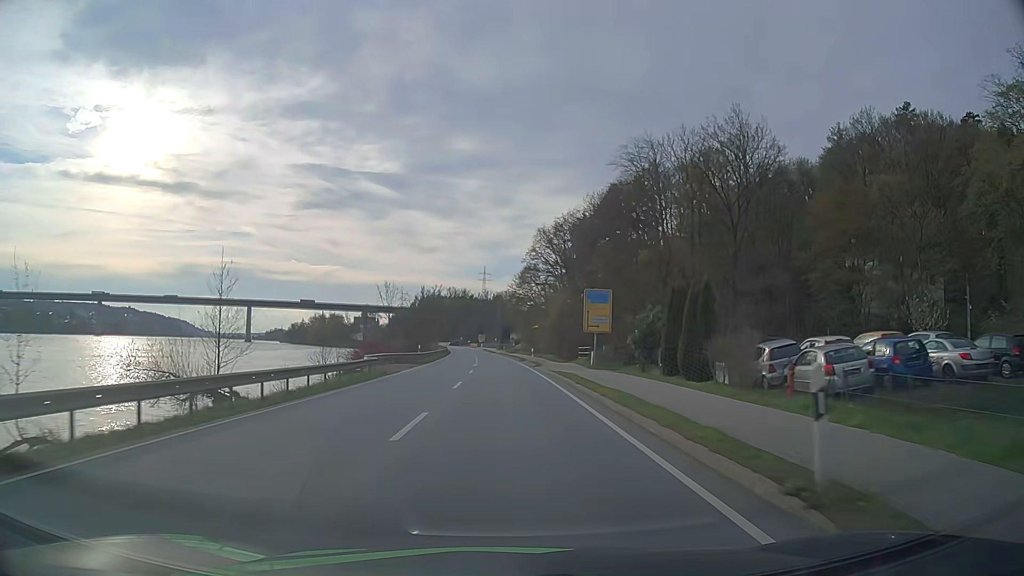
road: primary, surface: asphalt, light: Day
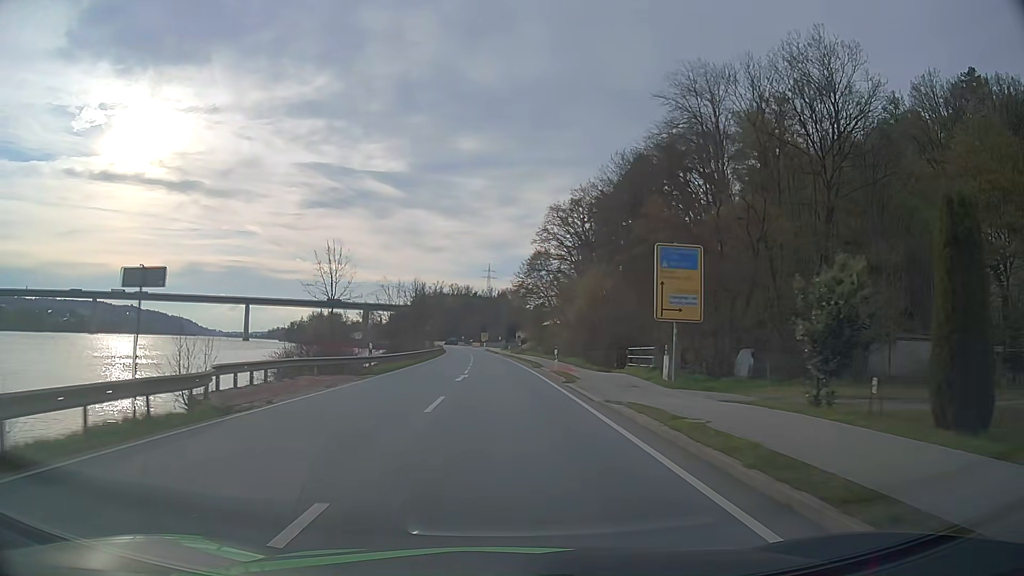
(0.0, +19.9) m; 0°
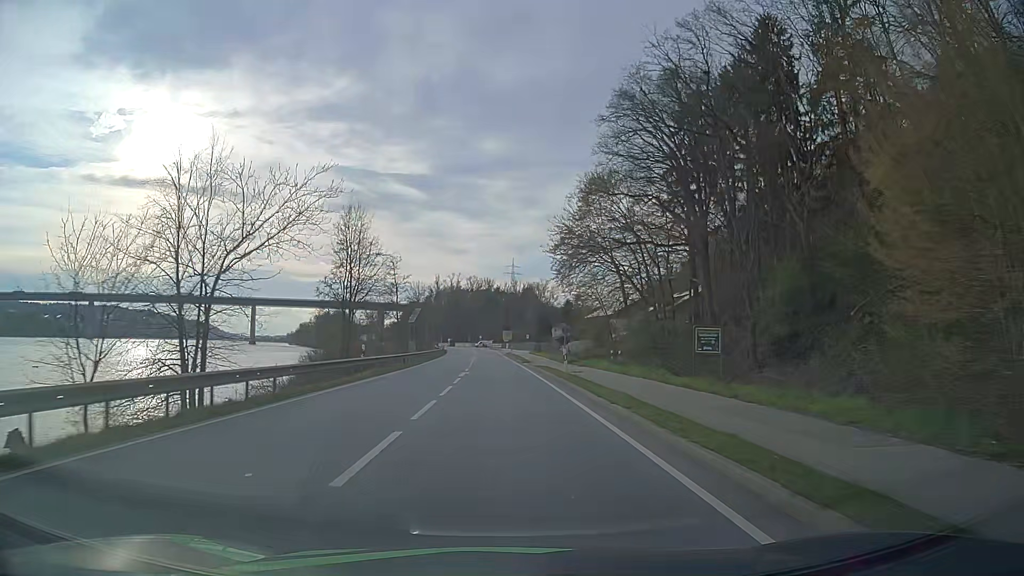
(-0.9, +49.9) m; -3°
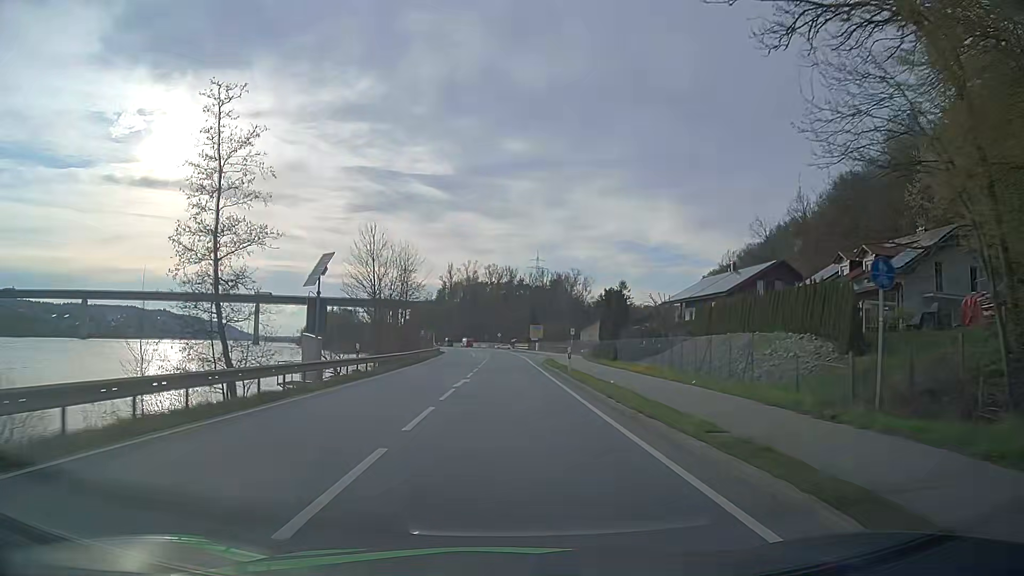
(-0.4, +49.8) m; -1°
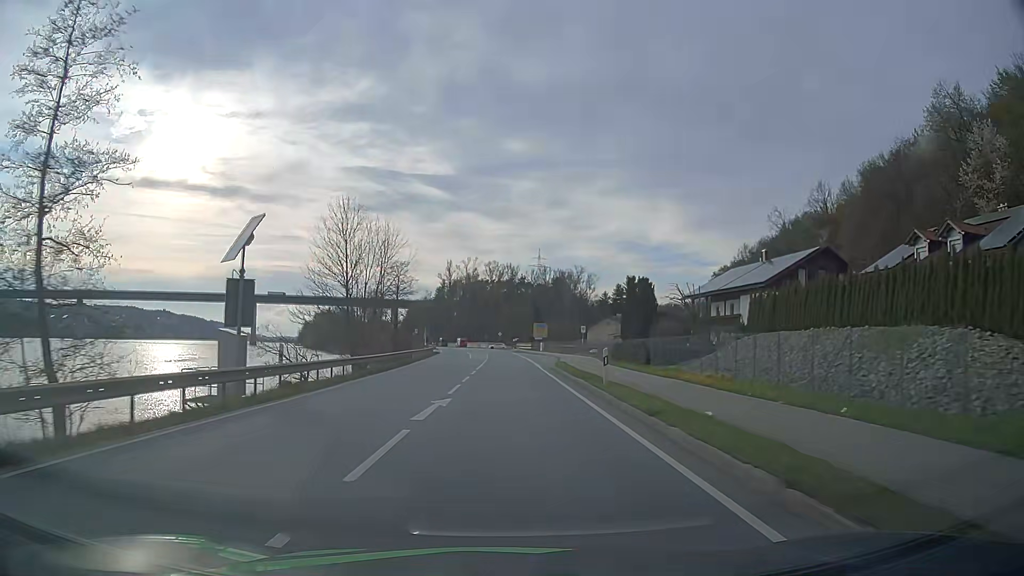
(0.0, +10.0) m; 0°
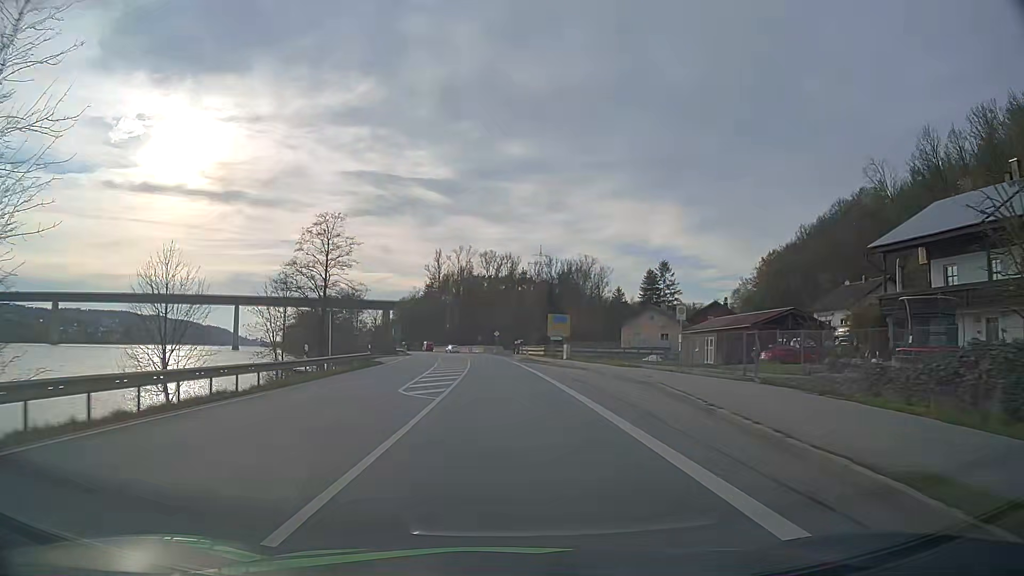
(+0.2, +39.8) m; 0°
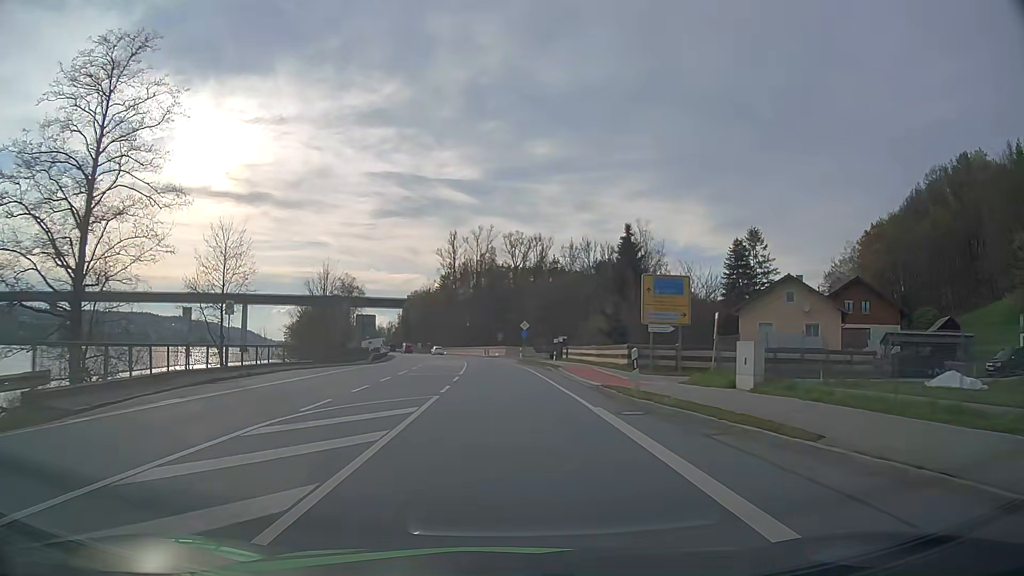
(-0.5, +39.7) m; -2°
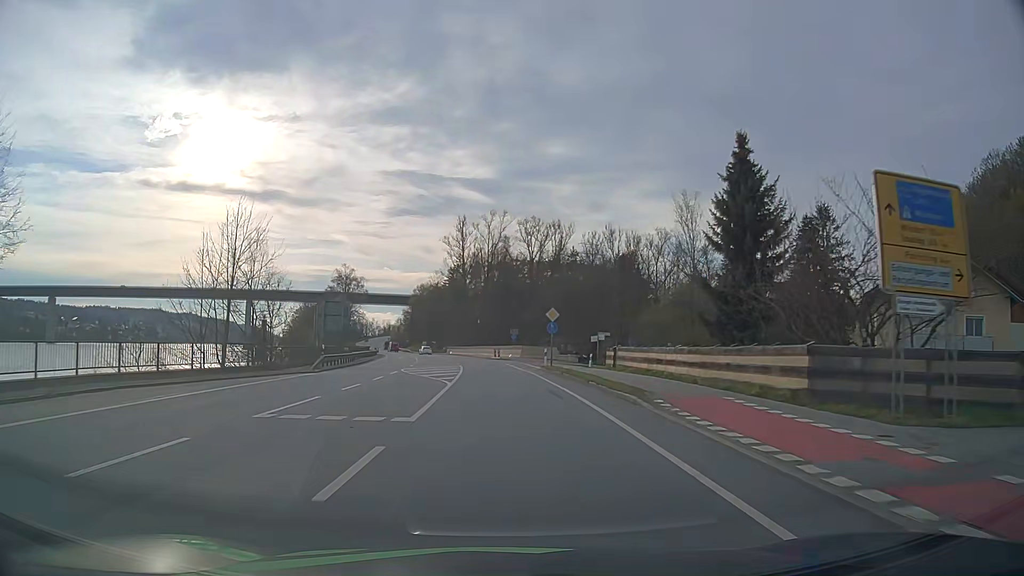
(-0.2, +19.7) m; -1°
(0, +10) (0, +20) (-1, +30) (-1, +40) (-2, +50) (-3, +60) (-4, +70) (-6, +80) (-7, +90) (-9, +99) m
